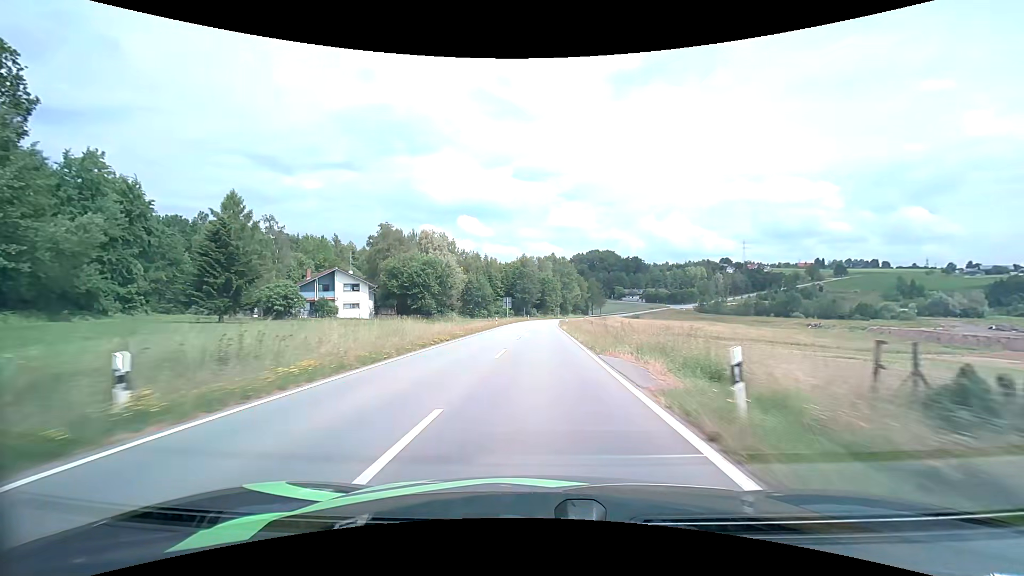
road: tertiary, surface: asphalt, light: Day
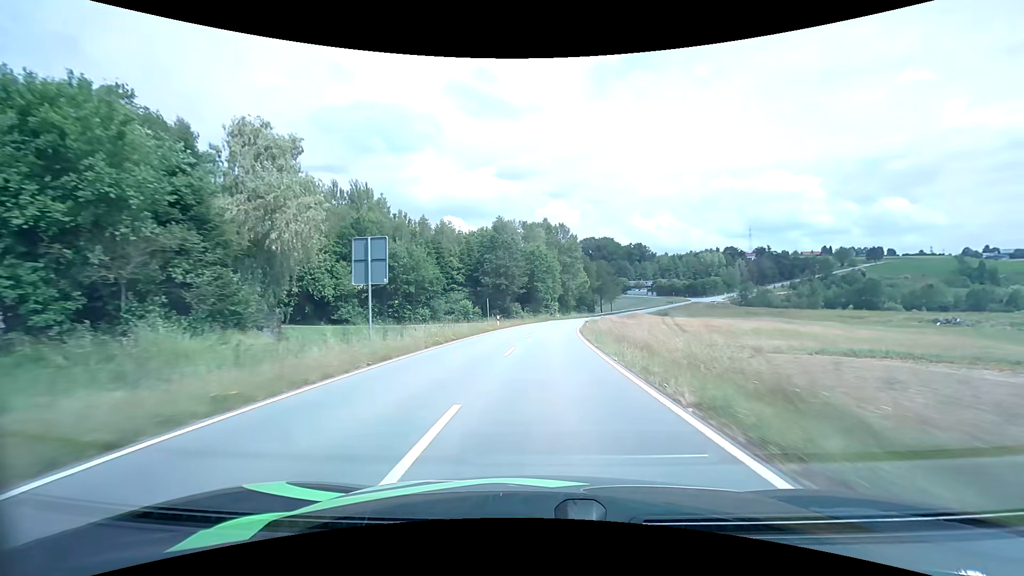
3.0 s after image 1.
(+0.2, +62.0) m; +1°
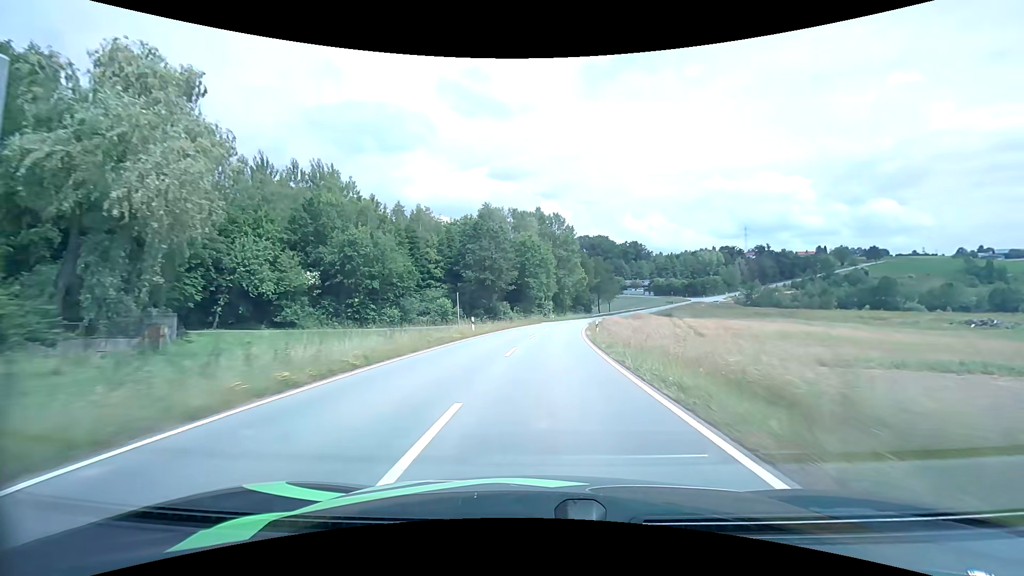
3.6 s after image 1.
(+0.1, +12.5) m; +1°
